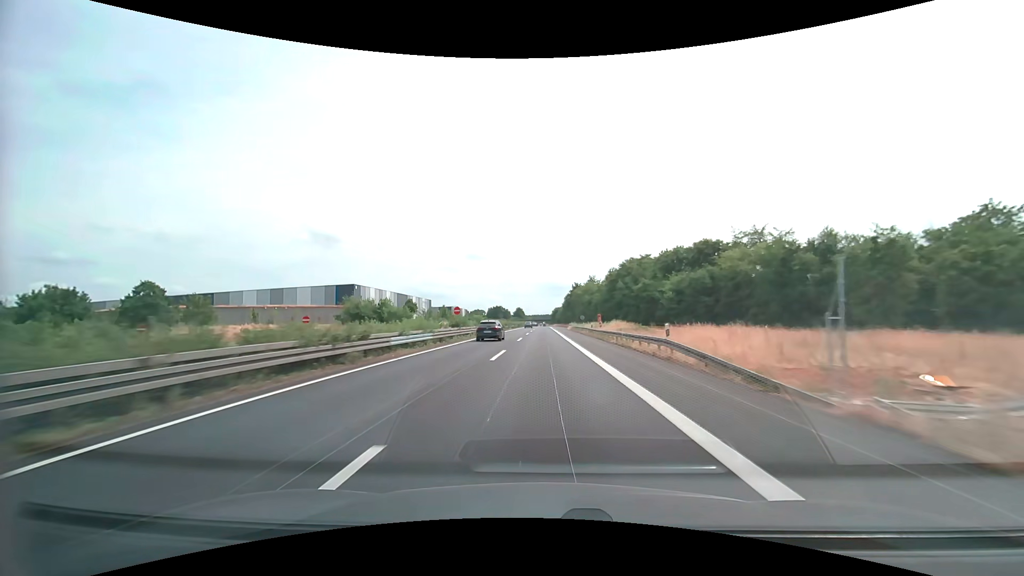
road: trunk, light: Day
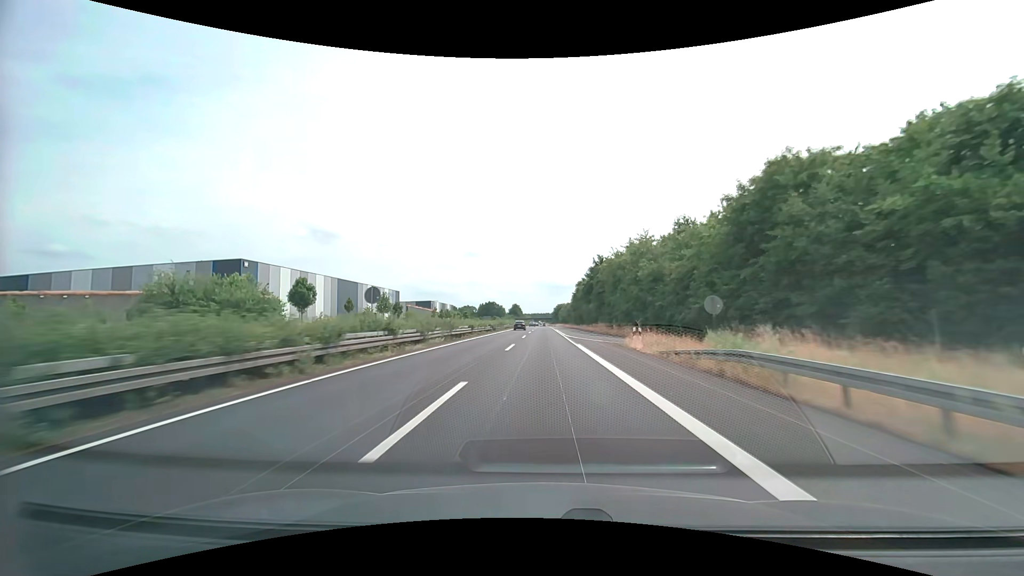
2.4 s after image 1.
(0.0, +66.4) m; 0°
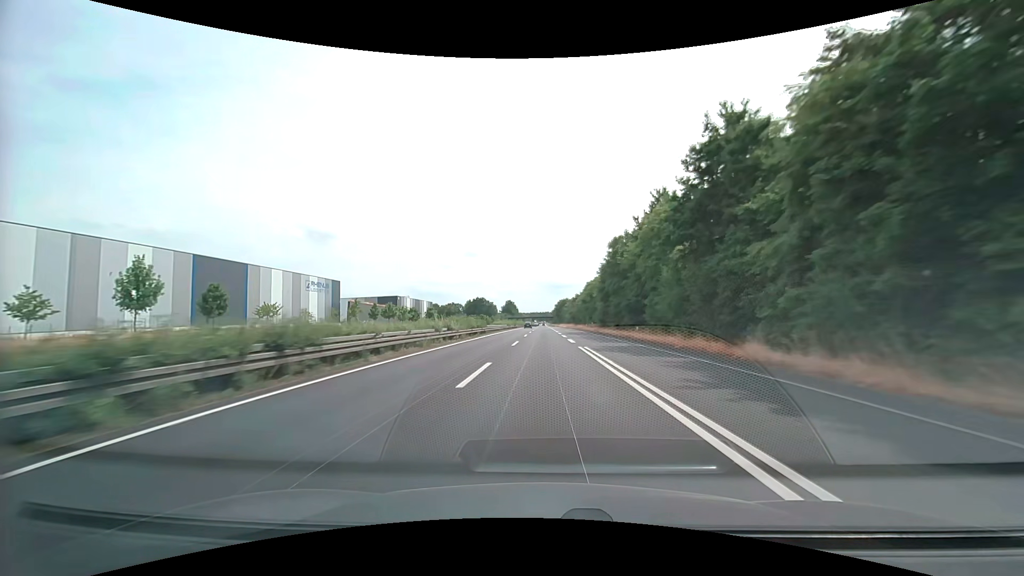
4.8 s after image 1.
(+0.1, +66.5) m; 0°
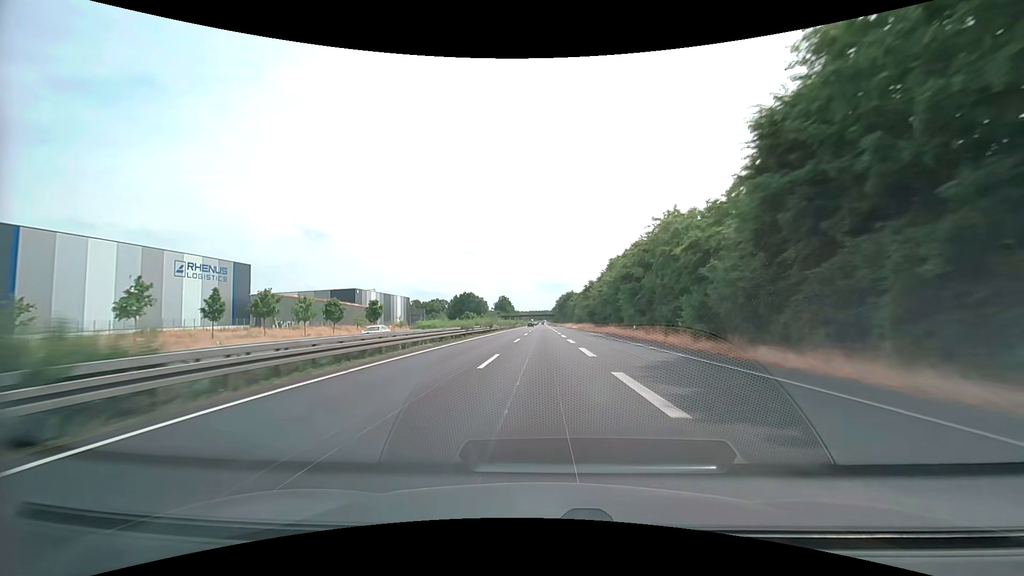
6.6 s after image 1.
(-0.1, +49.9) m; 0°
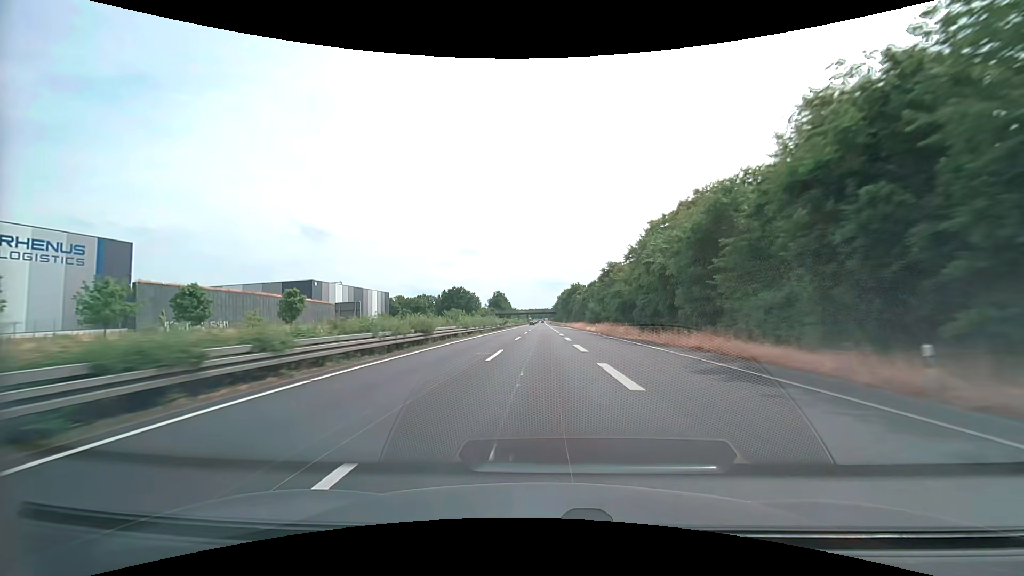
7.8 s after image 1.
(0.0, +33.3) m; 0°
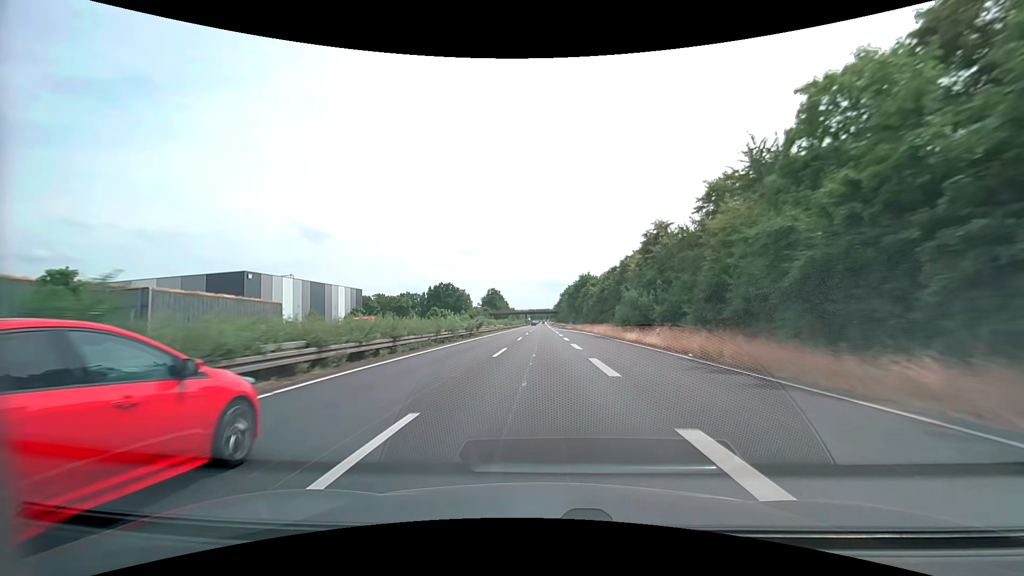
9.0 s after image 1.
(0.0, +33.3) m; 0°
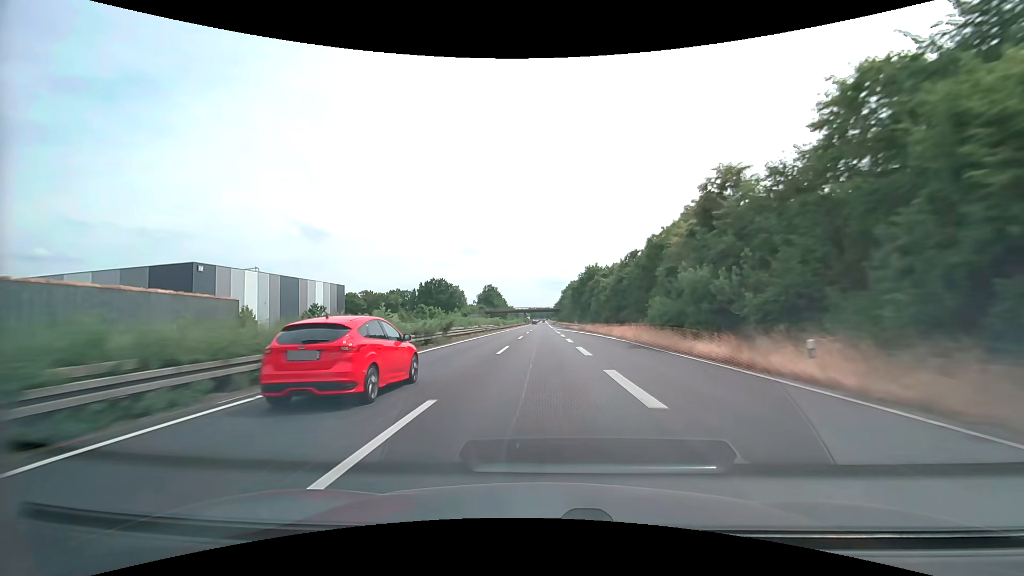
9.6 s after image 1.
(0.0, +16.7) m; 0°
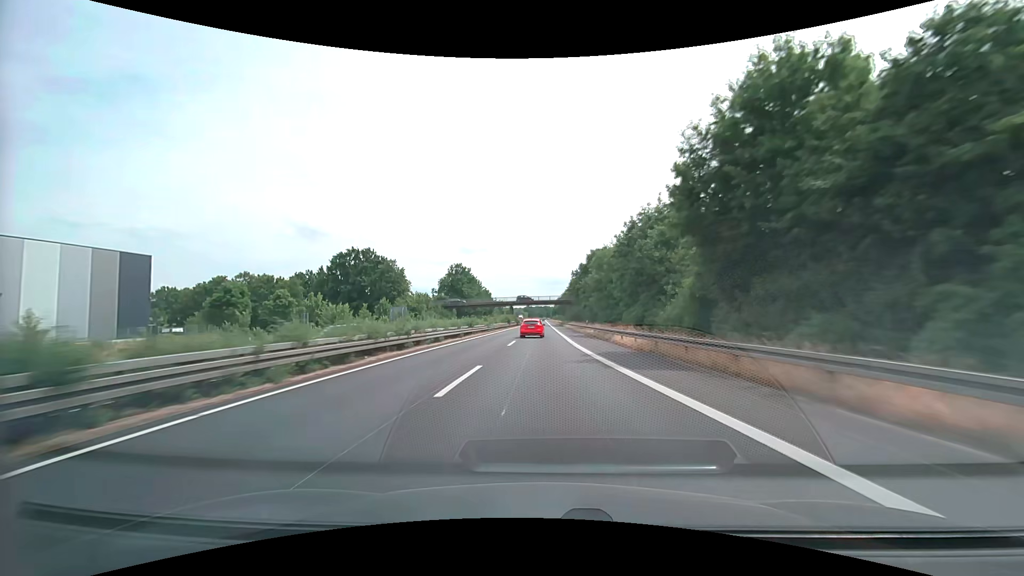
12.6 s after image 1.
(0.0, +83.3) m; 0°
(0, +10) (0, +20) (0, +30) (0, +40) (0, +50) (0, +60) (0, +70) (0, +80) (-1, +90) (-1, +100) m
